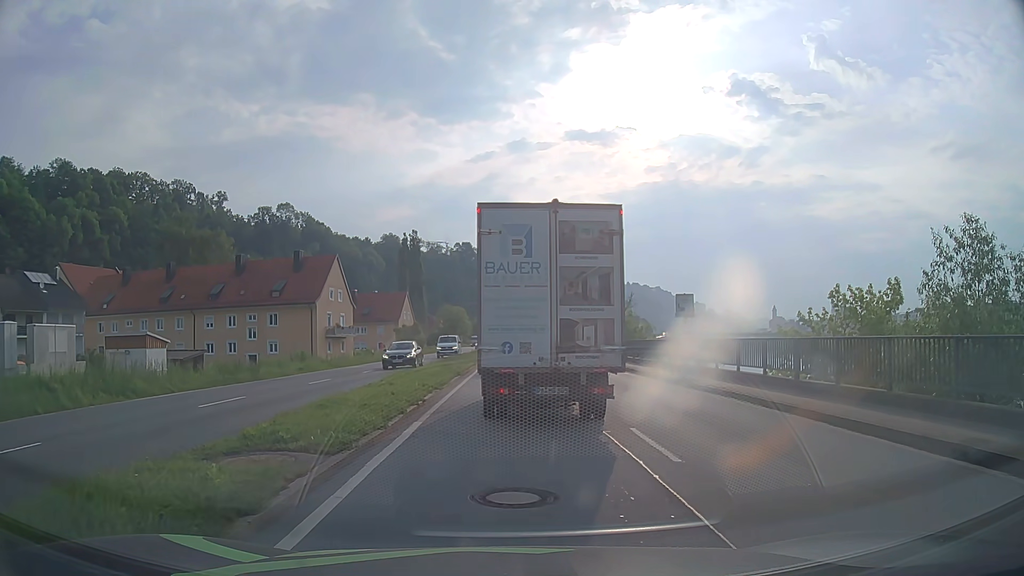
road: primary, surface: asphalt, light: Day
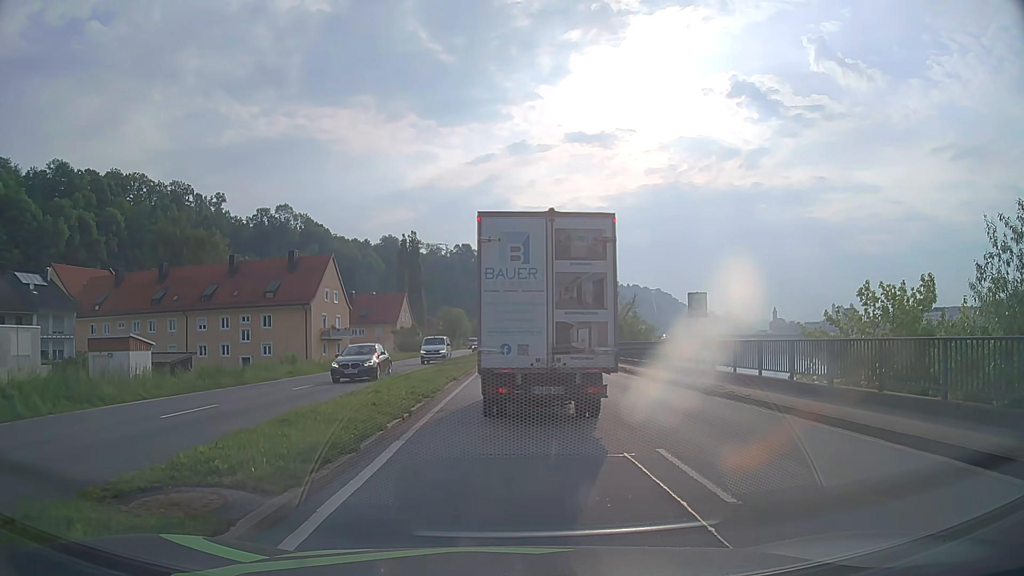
(0.0, +1.9) m; 0°
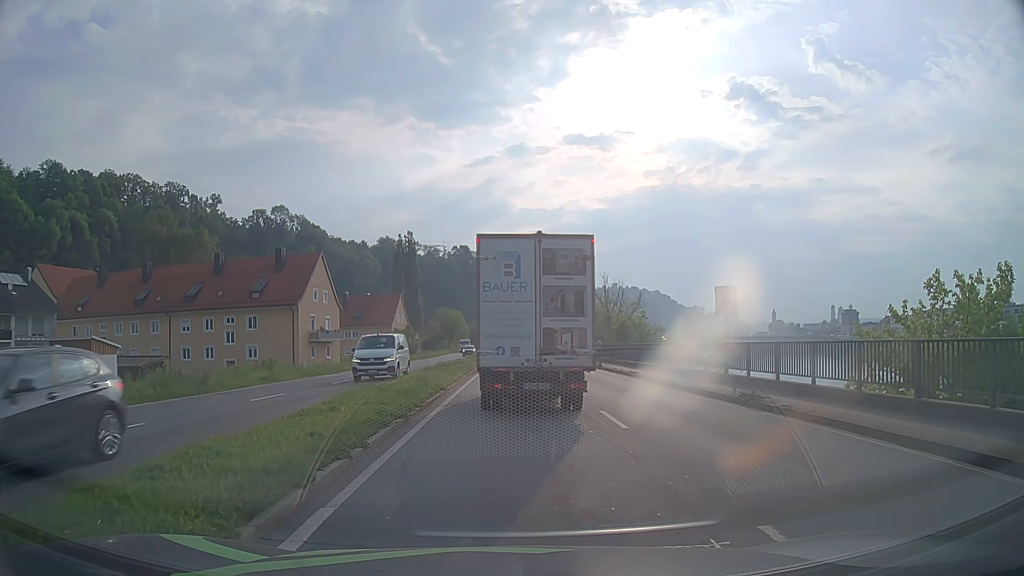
(0.0, +3.7) m; 0°
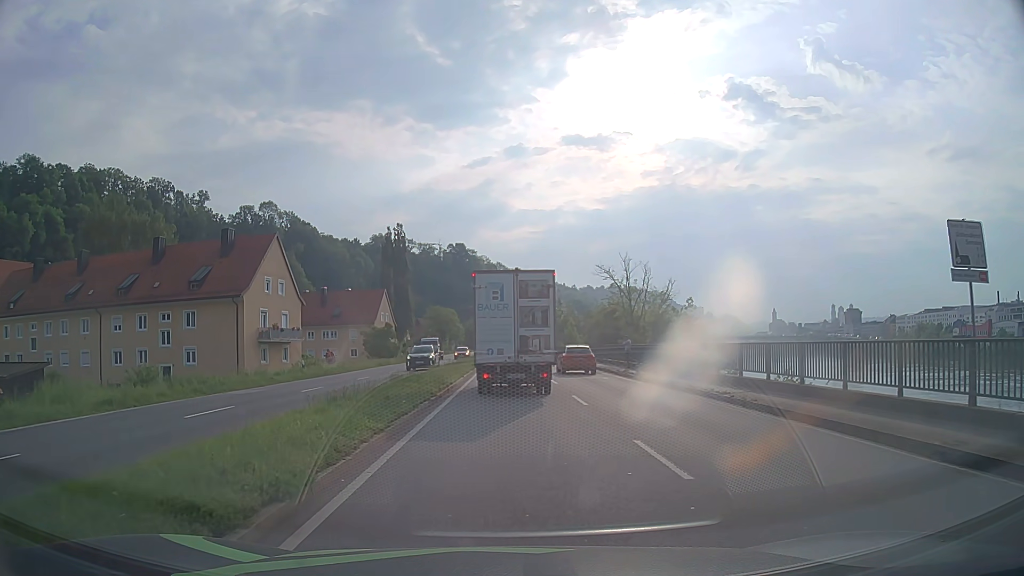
(+0.1, +13.3) m; 0°
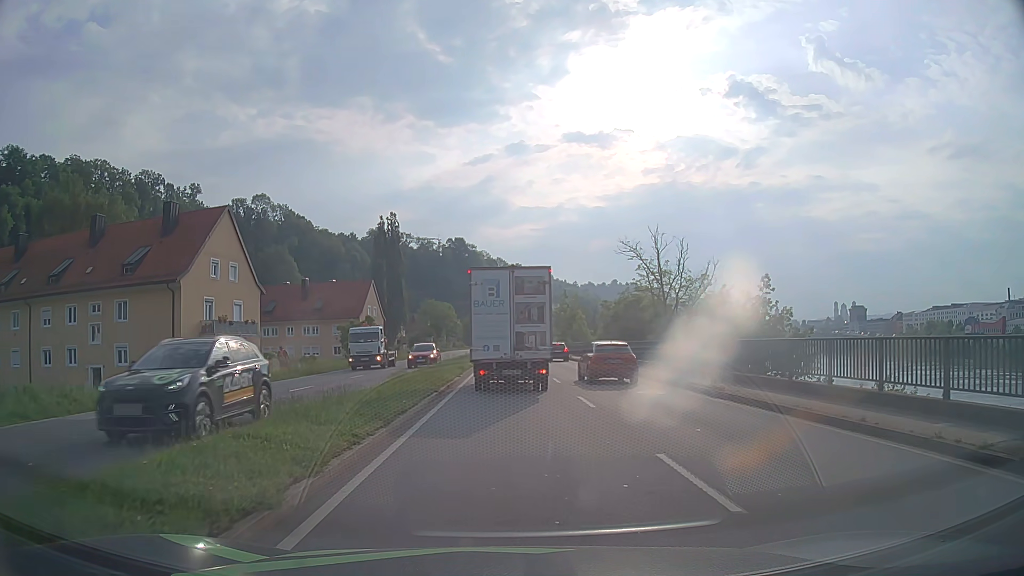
(0.0, +10.6) m; 0°
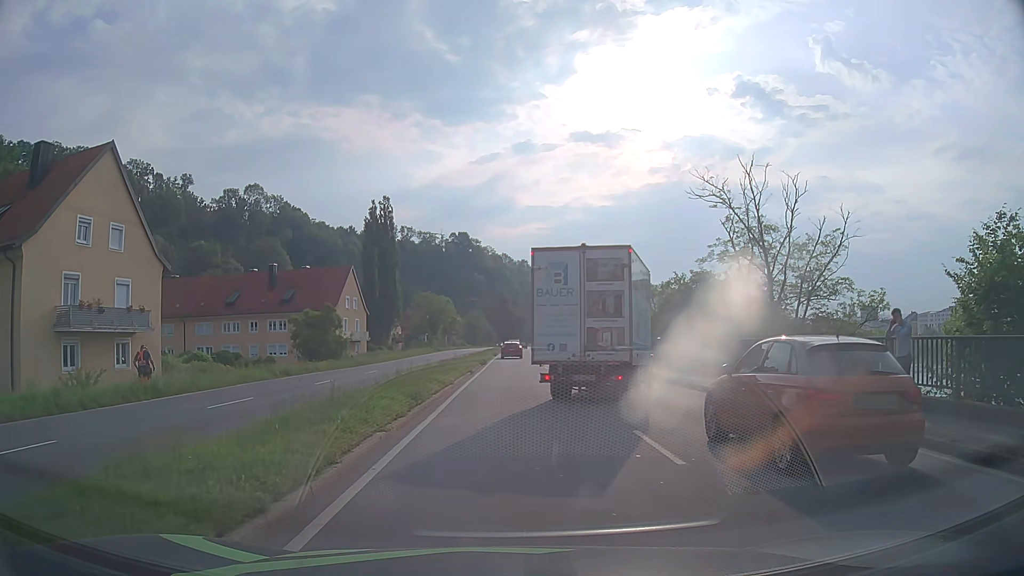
(-0.1, +15.8) m; -1°
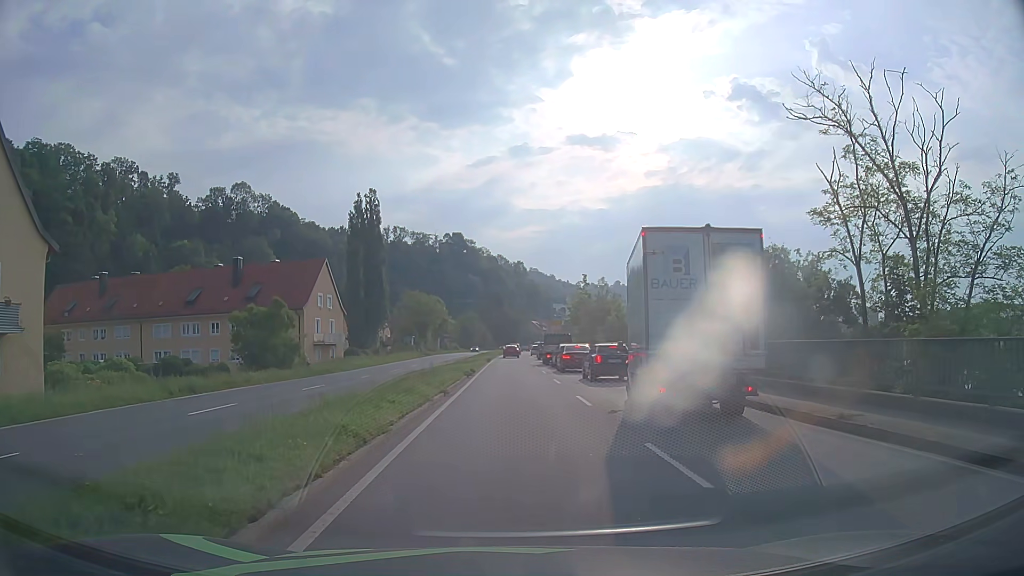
(0.0, +10.1) m; +1°
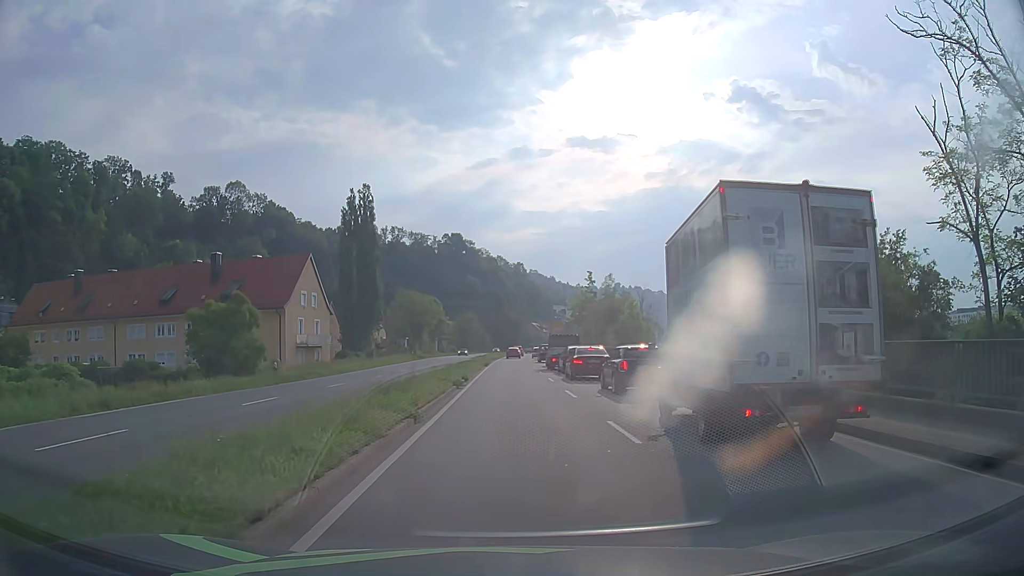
(0.0, +5.8) m; 0°
(0, +10) (0, +20) (0, +30) (0, +40) (0, +50) (0, +60) (0, +70) (0, +80) (+1, +90) (+1, +100) m
